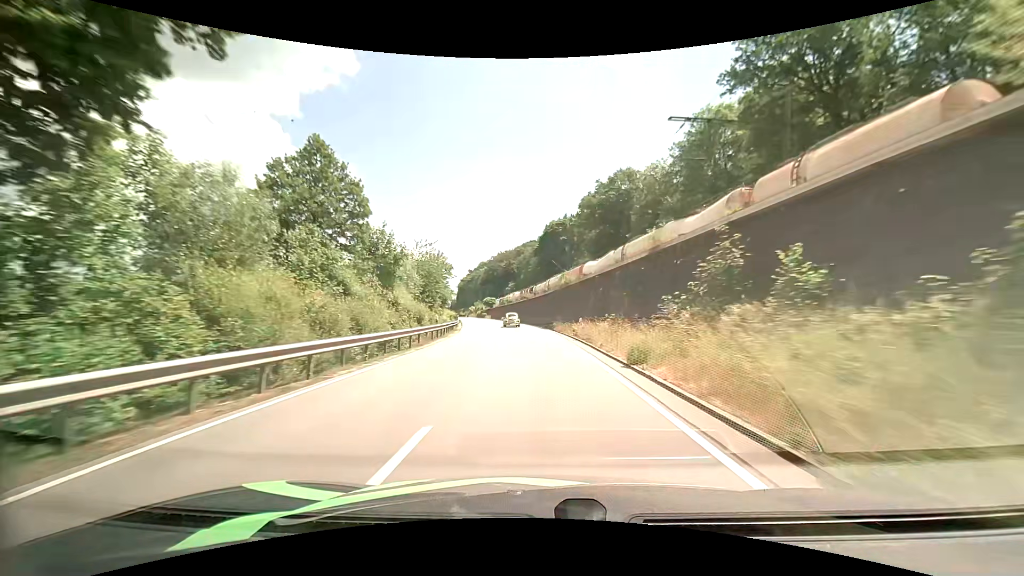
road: primary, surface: asphalt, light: Day
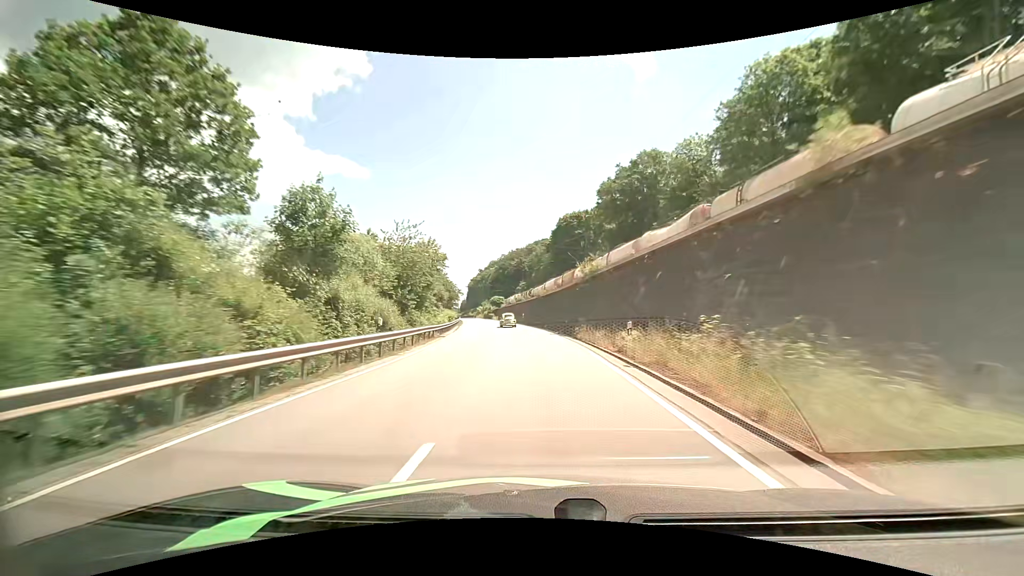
(-0.1, +12.7) m; -1°
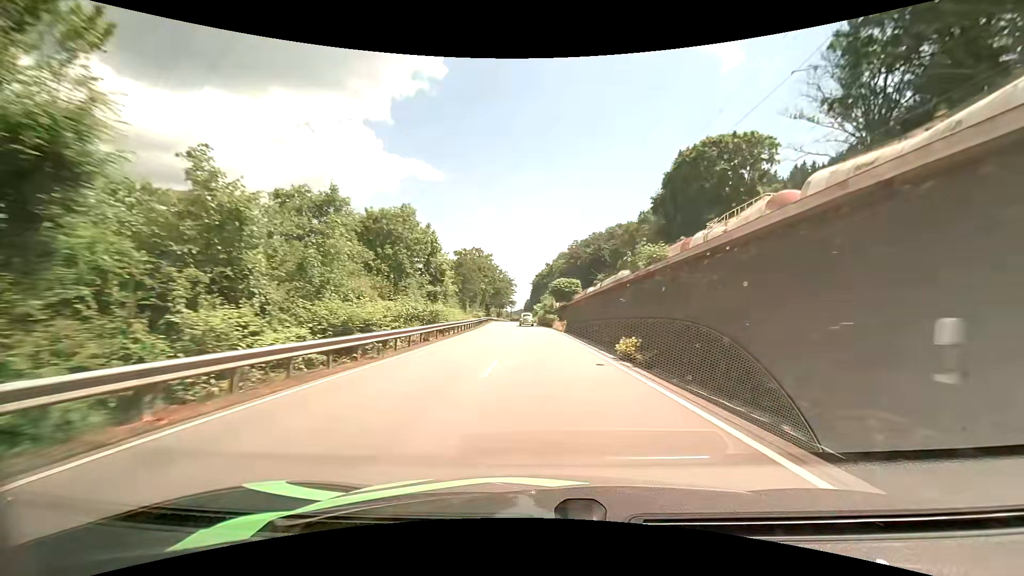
(-5.1, +61.7) m; -9°
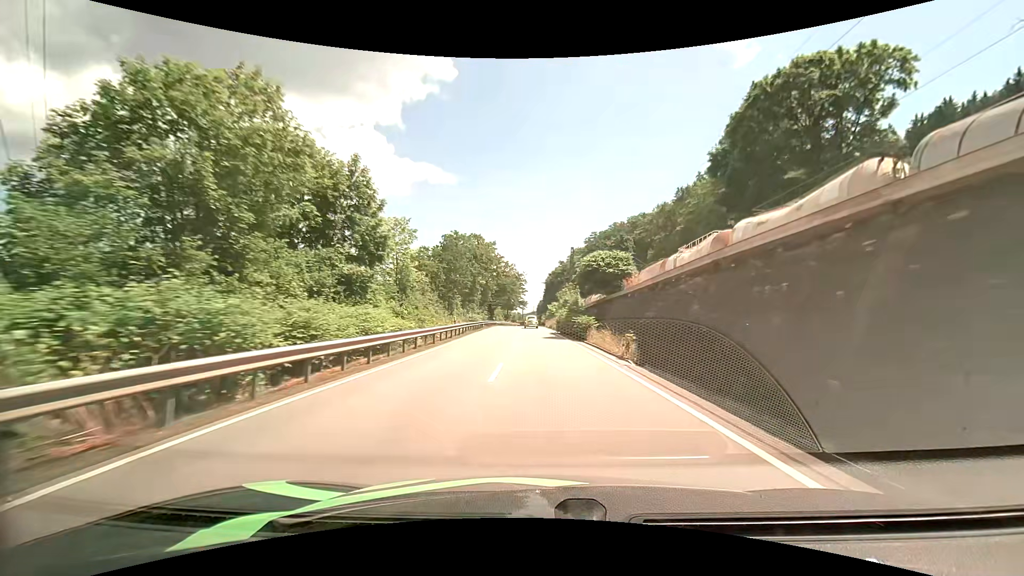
(-0.2, +24.4) m; -1°
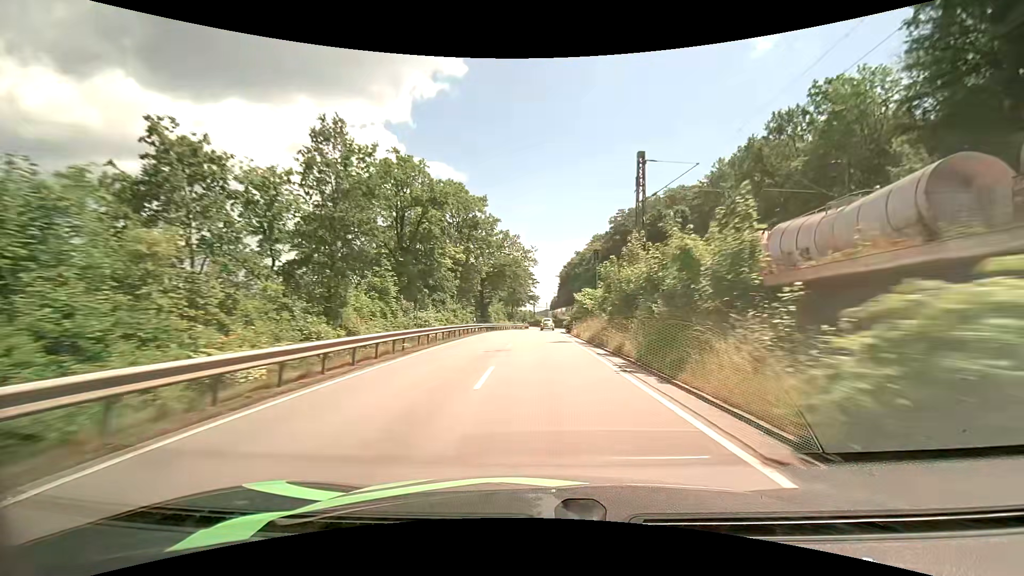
(-0.6, +37.2) m; -1°
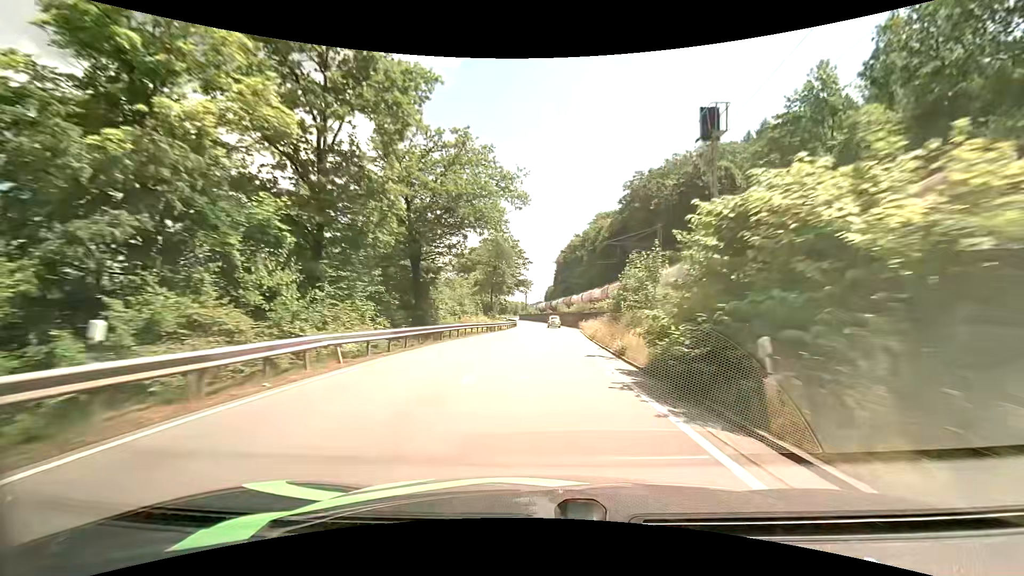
(-0.2, +35.6) m; 0°
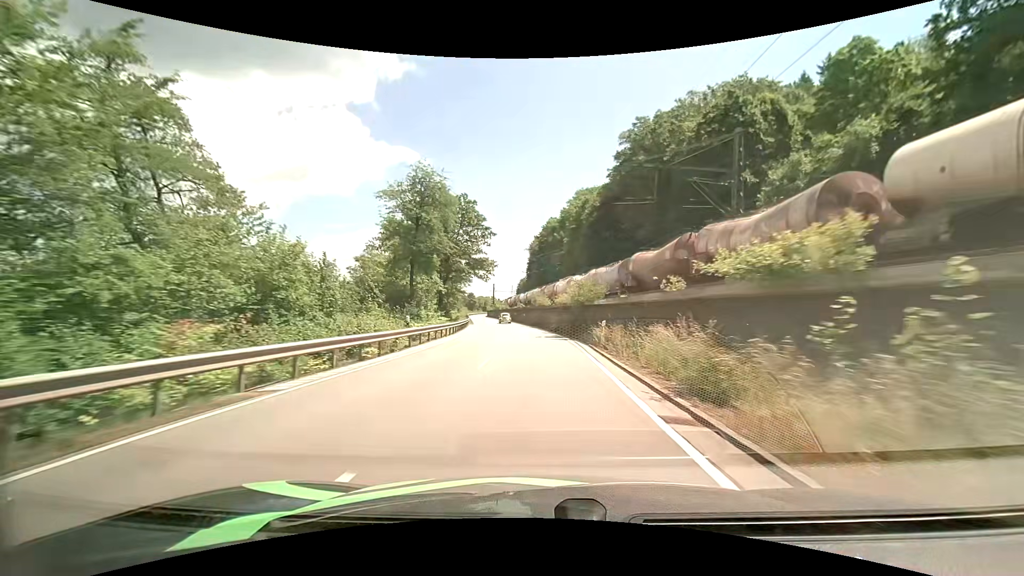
(+1.0, +32.5) m; +3°
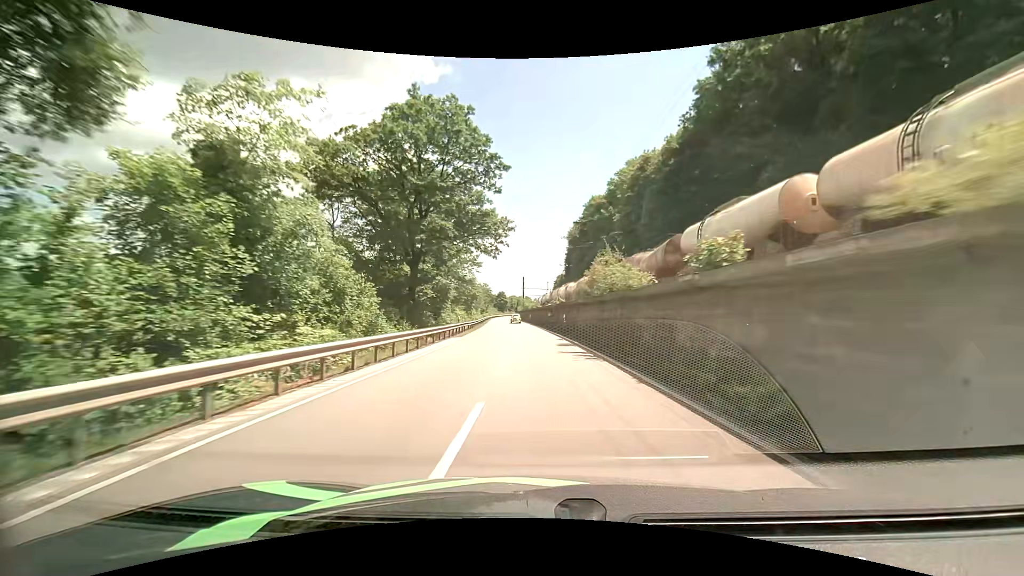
(-0.8, +32.7) m; -4°
(0, +10) (0, +20) (-1, +30) (-1, +40) (-2, +50) (-3, +60) (-3, +70) (-4, +80) (-5, +90) (-6, +100) m
